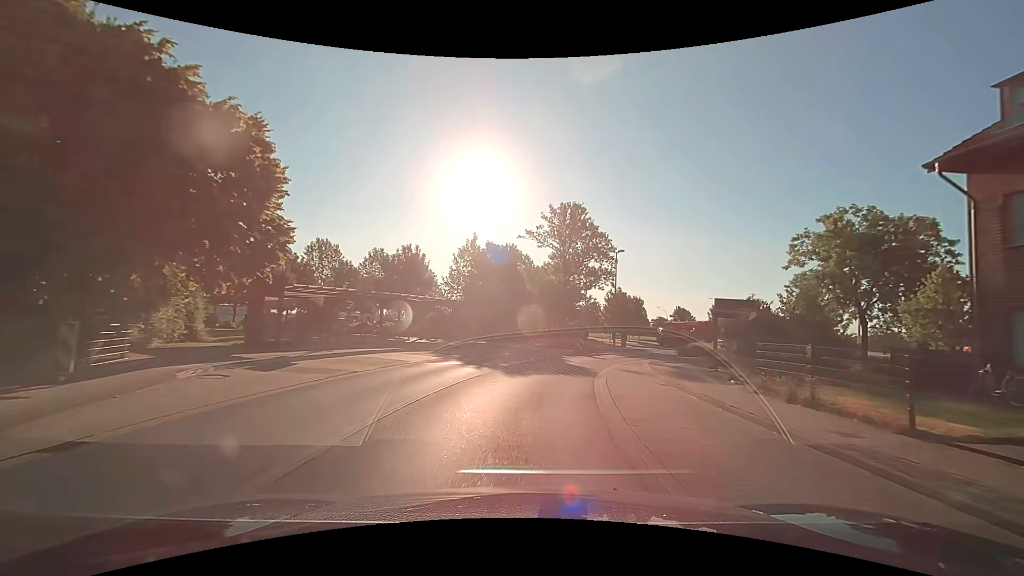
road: secondary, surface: asphalt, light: Day
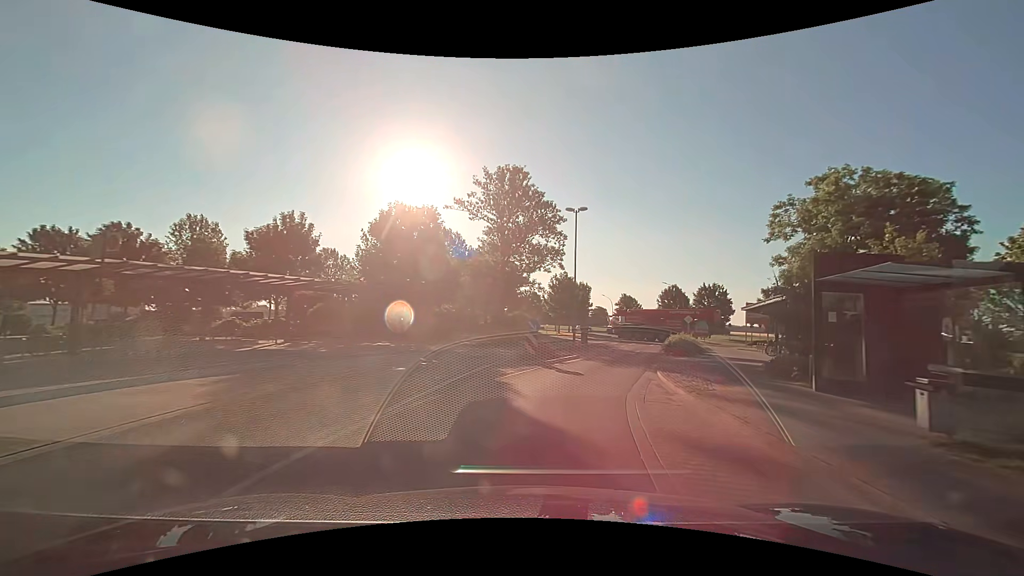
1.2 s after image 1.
(+0.9, +13.0) m; +7°
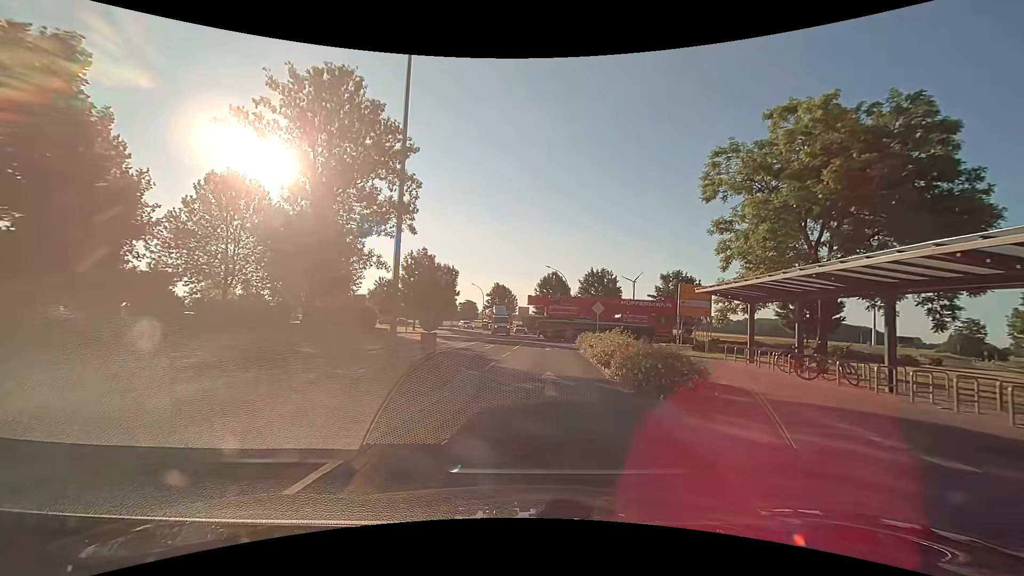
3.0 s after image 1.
(+2.6, +18.6) m; +15°
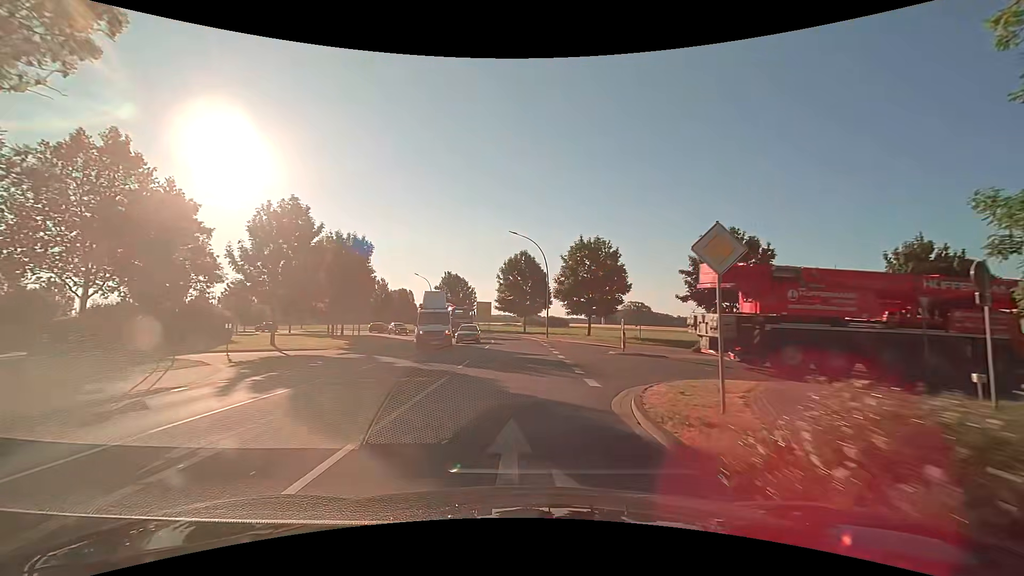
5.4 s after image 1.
(+1.2, +24.9) m; +4°
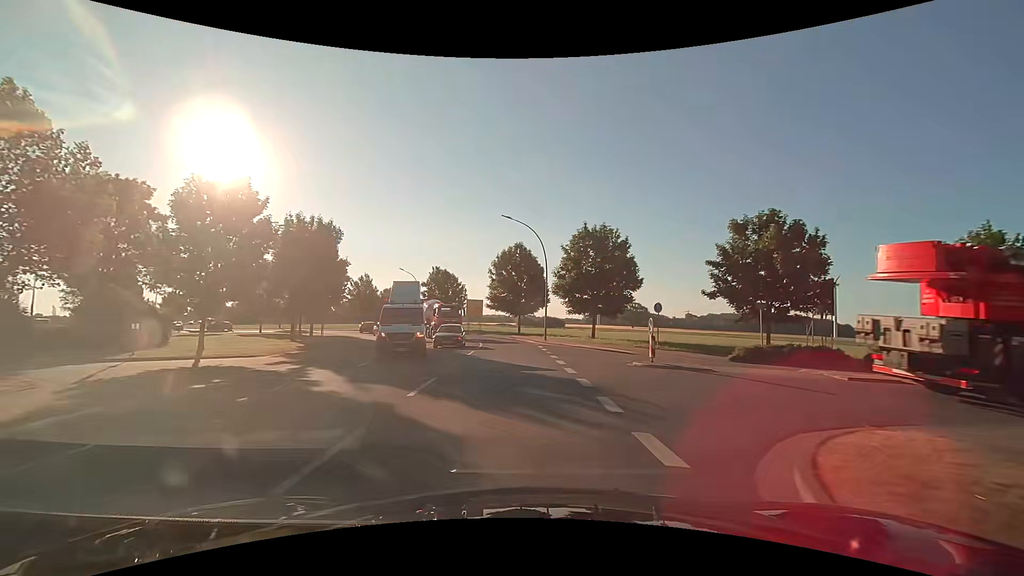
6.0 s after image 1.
(0.0, +6.3) m; 0°
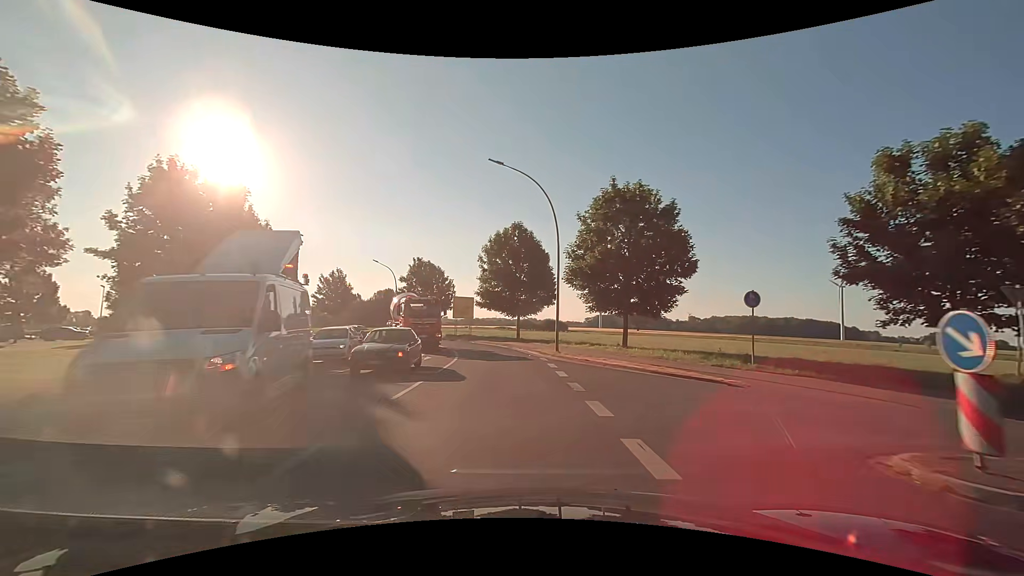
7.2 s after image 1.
(+0.1, +12.8) m; 0°
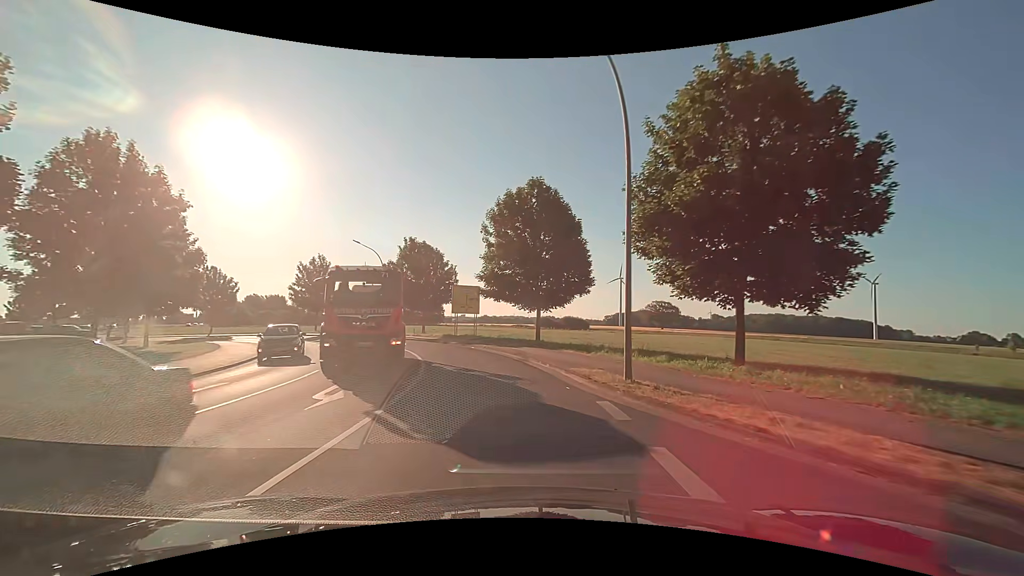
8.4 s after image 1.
(-0.3, +12.9) m; -2°
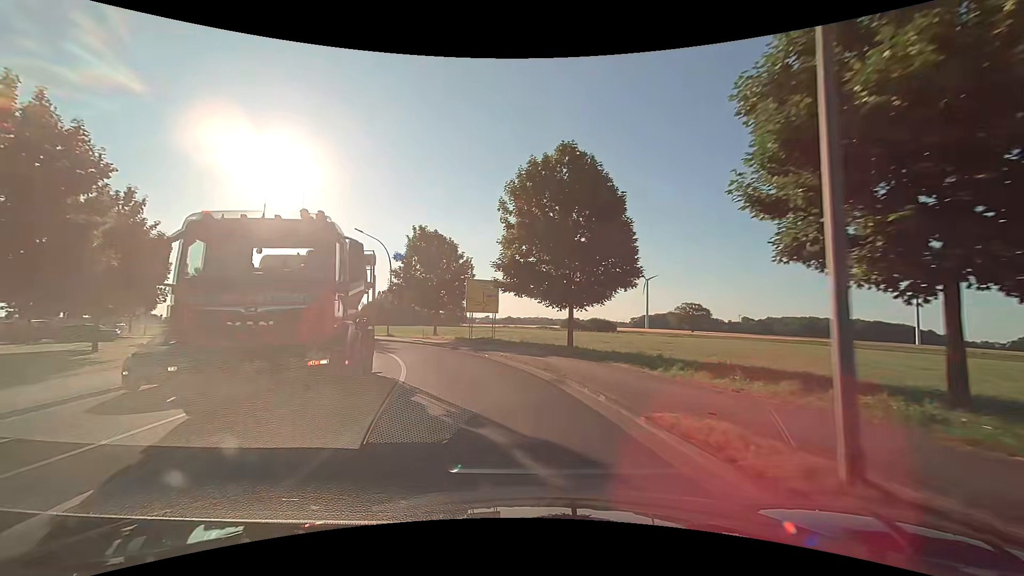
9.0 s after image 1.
(-0.1, +6.5) m; -3°
(-1, +10) (-3, +20) (-7, +29) (-12, +37) (-19, +44) (-28, +50) (-37, +54) (-46, +57) (-56, +59) (-65, +62) m
